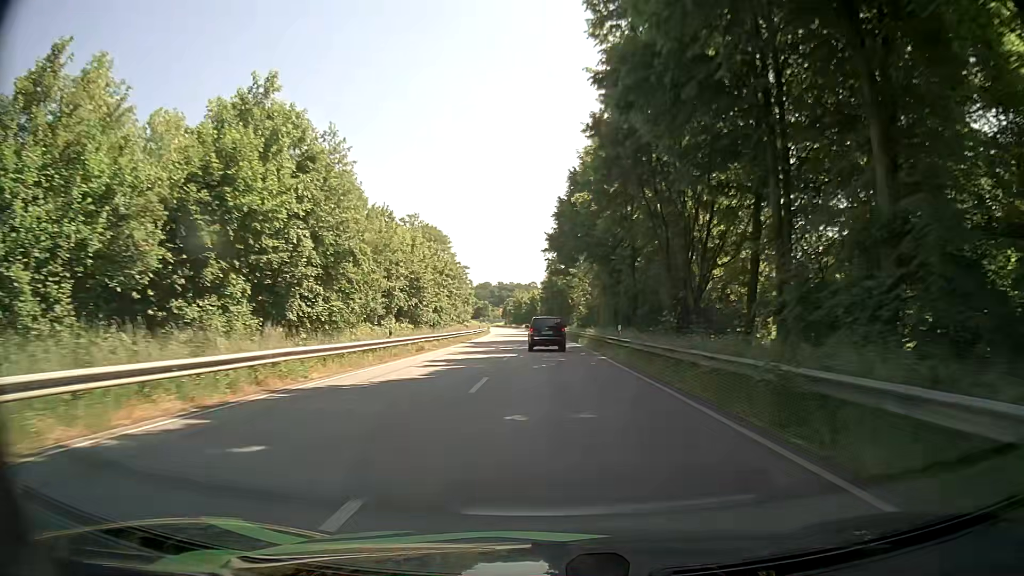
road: primary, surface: asphalt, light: Day
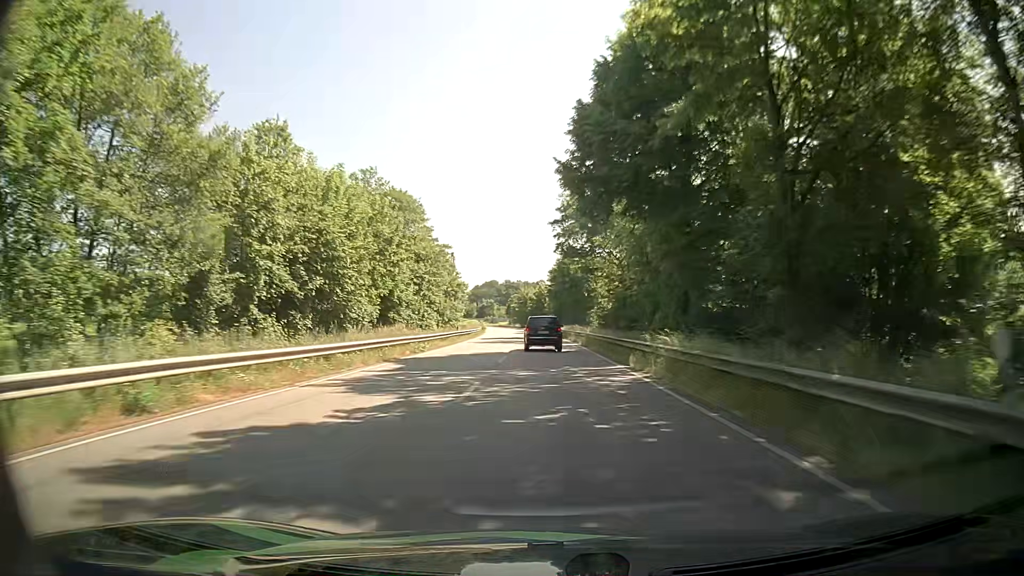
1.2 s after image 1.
(-0.2, +25.7) m; -1°
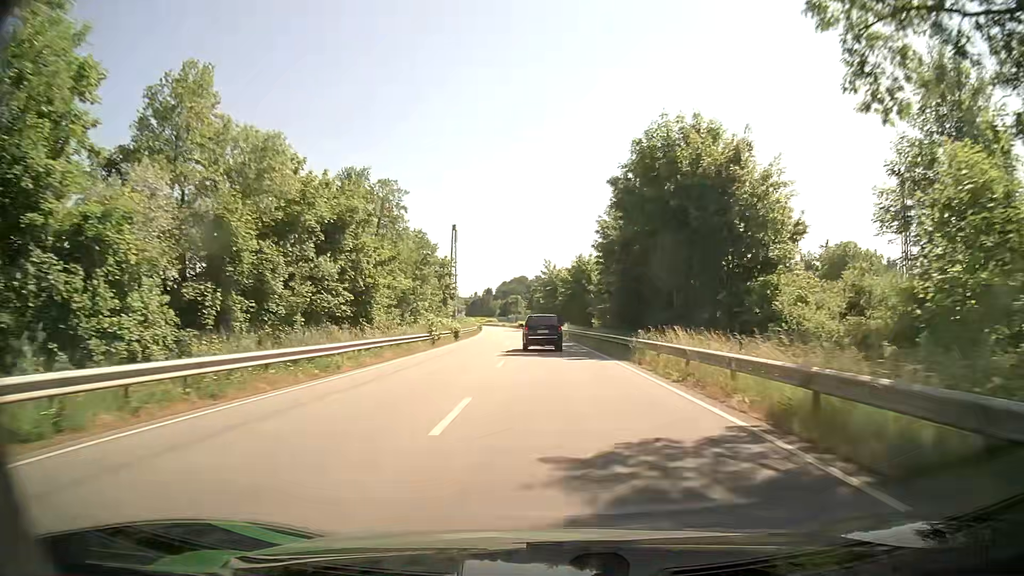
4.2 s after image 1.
(-1.5, +63.7) m; -3°
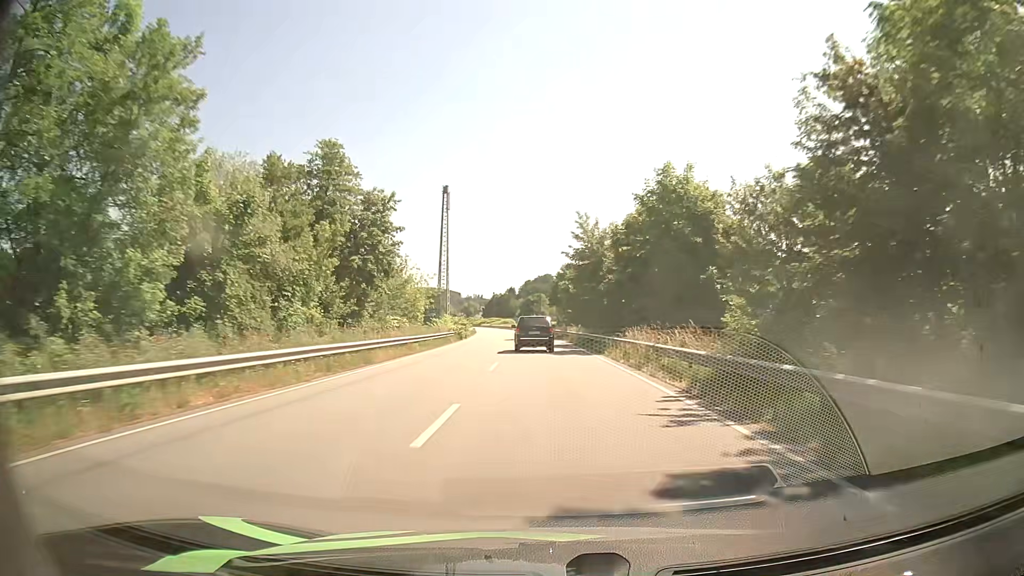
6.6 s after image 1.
(-1.2, +48.8) m; -3°
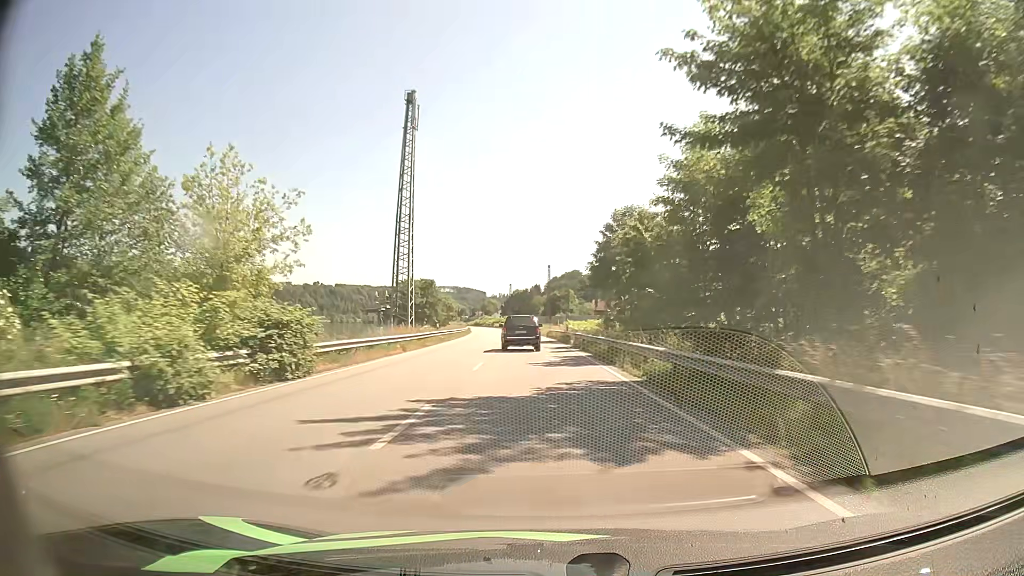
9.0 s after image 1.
(-0.8, +48.5) m; -2°
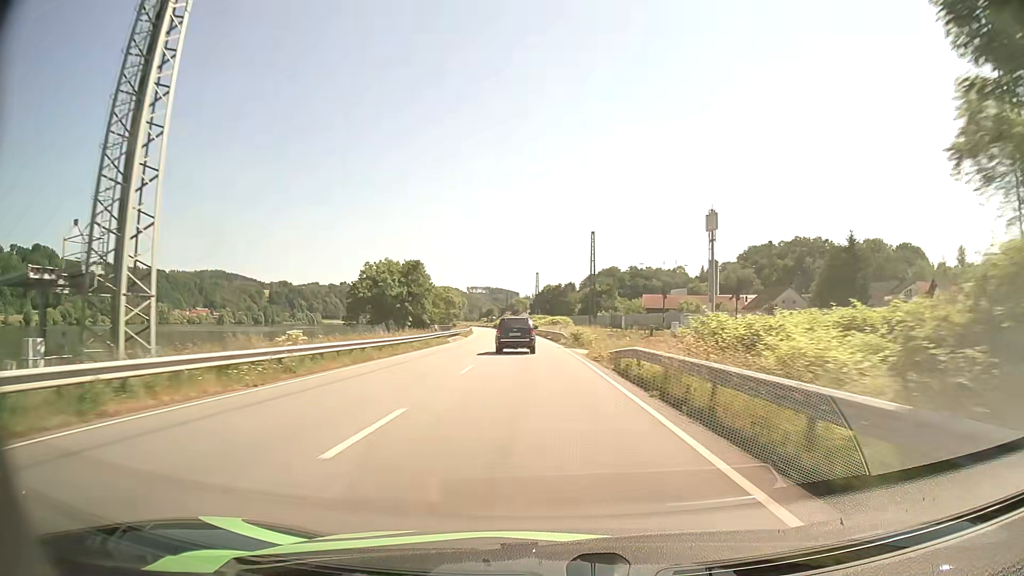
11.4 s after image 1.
(-0.8, +48.8) m; -3°
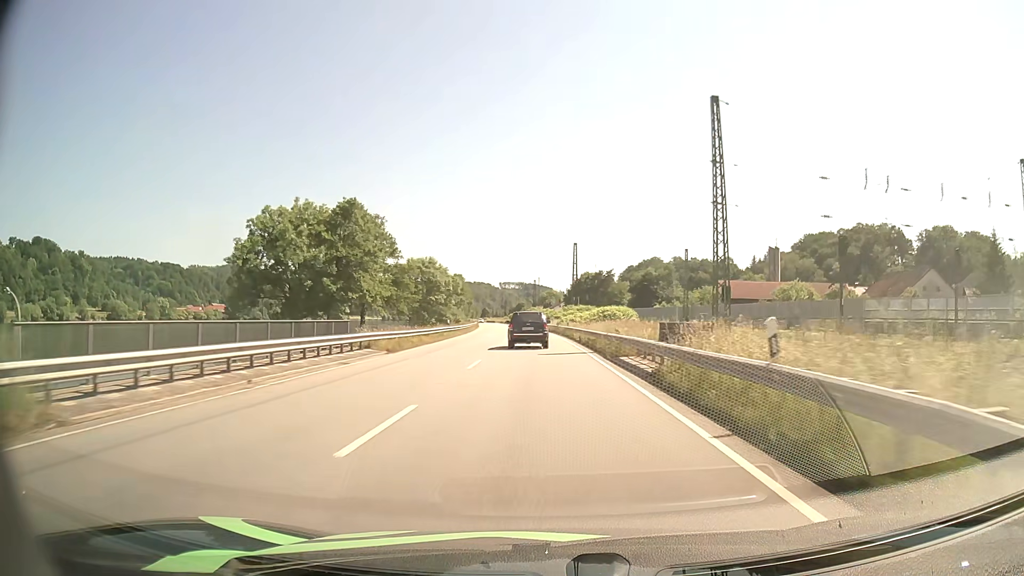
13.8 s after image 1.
(-1.1, +48.2) m; -3°
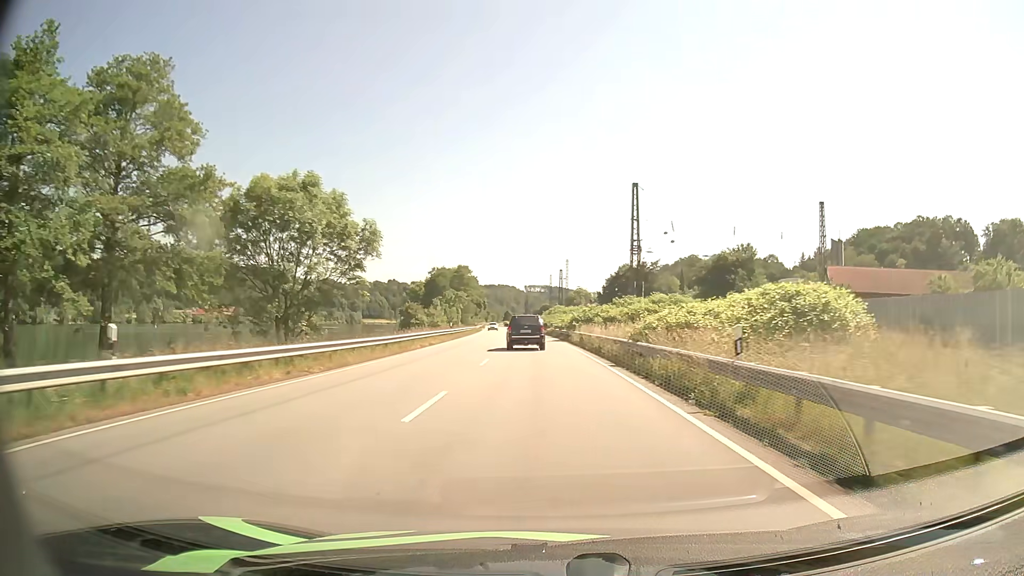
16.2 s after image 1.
(-0.9, +45.5) m; -2°
(0, +10) (0, +20) (0, +30) (-1, +40) (-1, +50) (-2, +60) (-2, +70) (-3, +80) (-3, +90) (-4, +100) m
